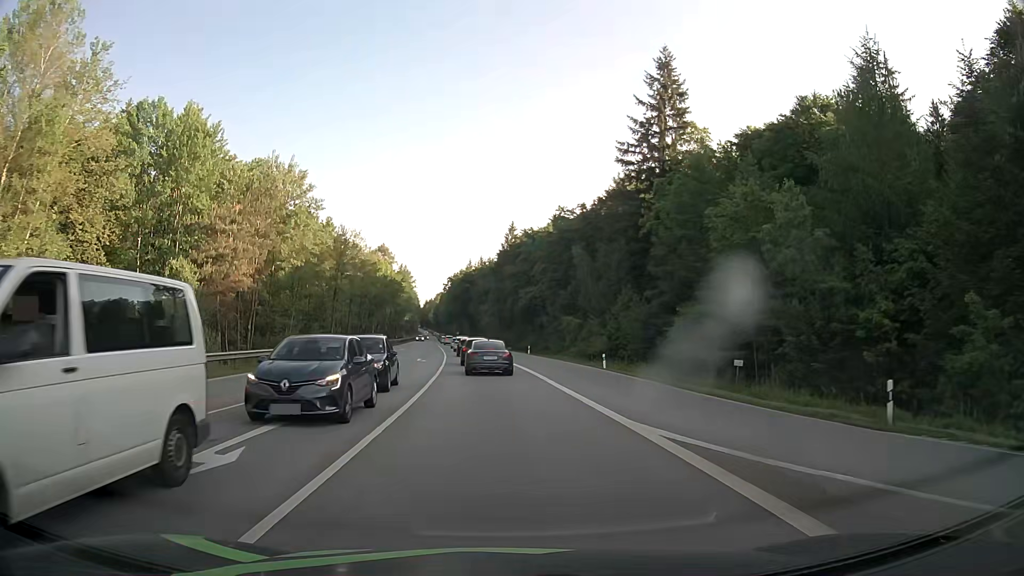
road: secondary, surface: asphalt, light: Day
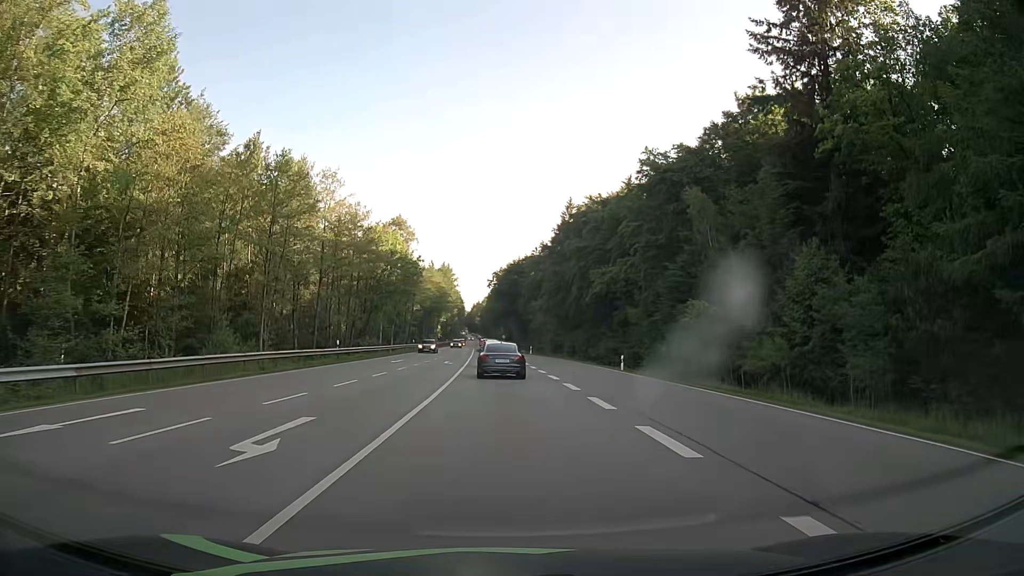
(-1.4, +34.3) m; -4°
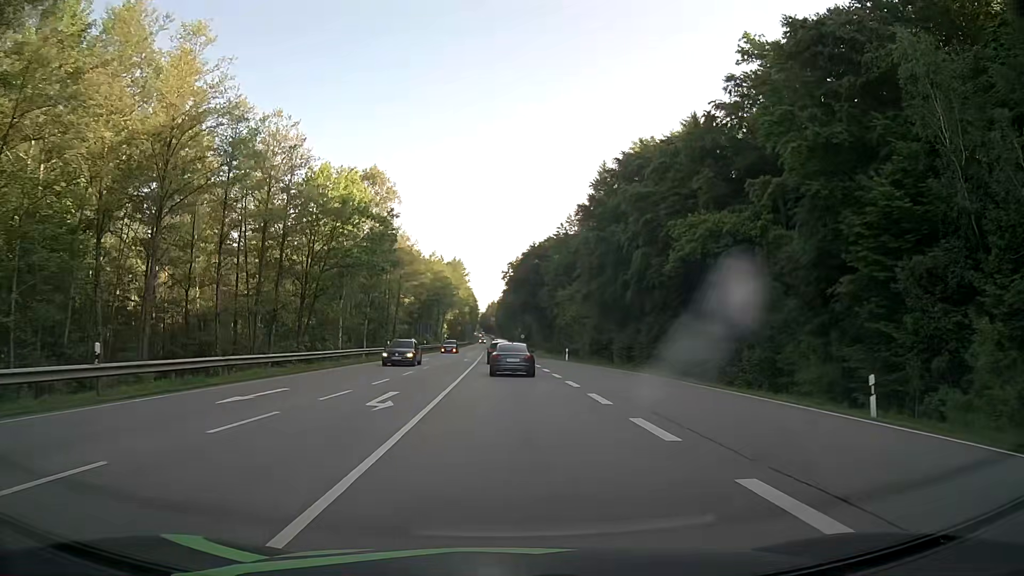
(-0.6, +28.5) m; -1°
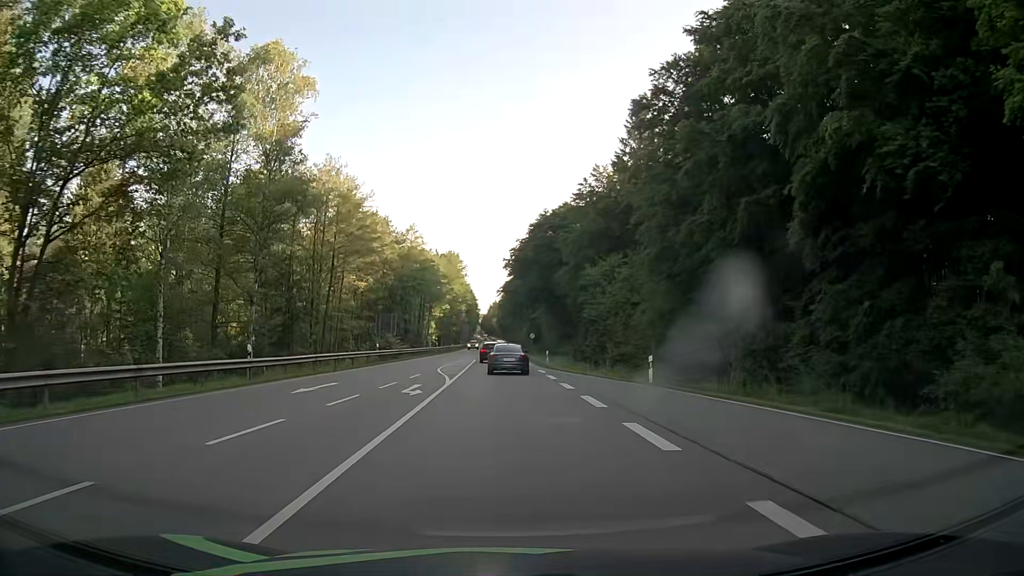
(-0.2, +31.1) m; 0°
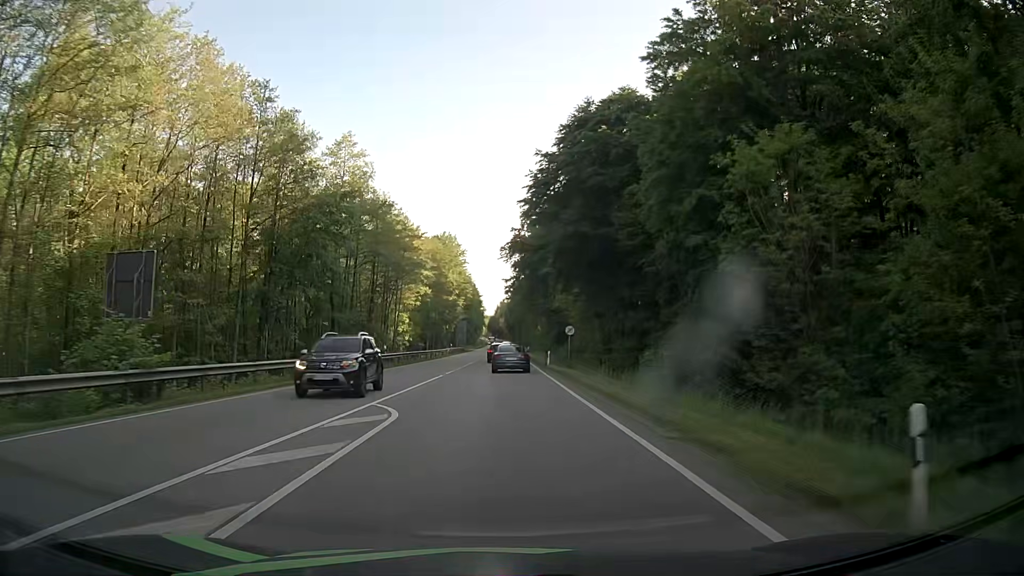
(-0.3, +42.4) m; -1°
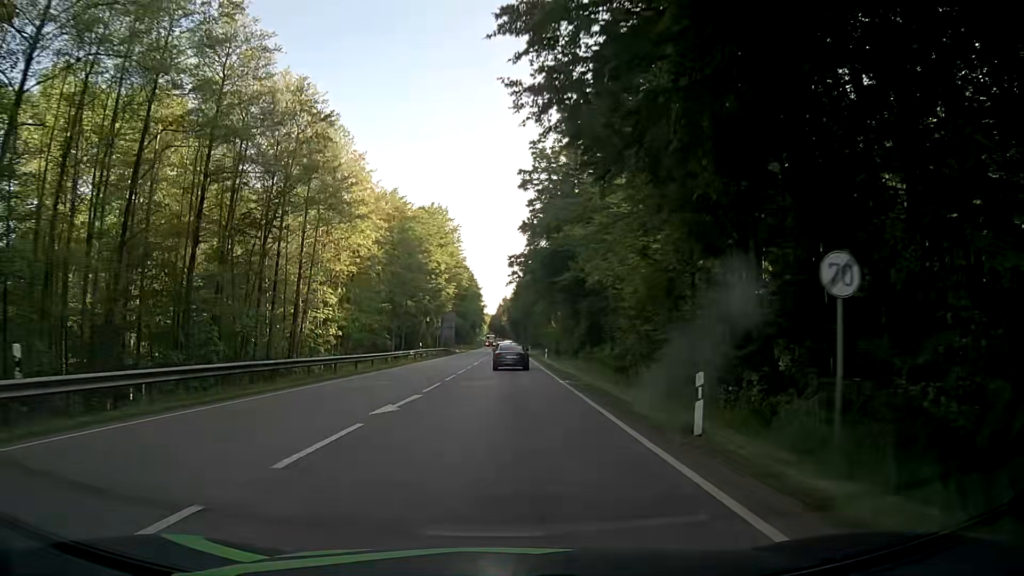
(-0.2, +36.3) m; 0°
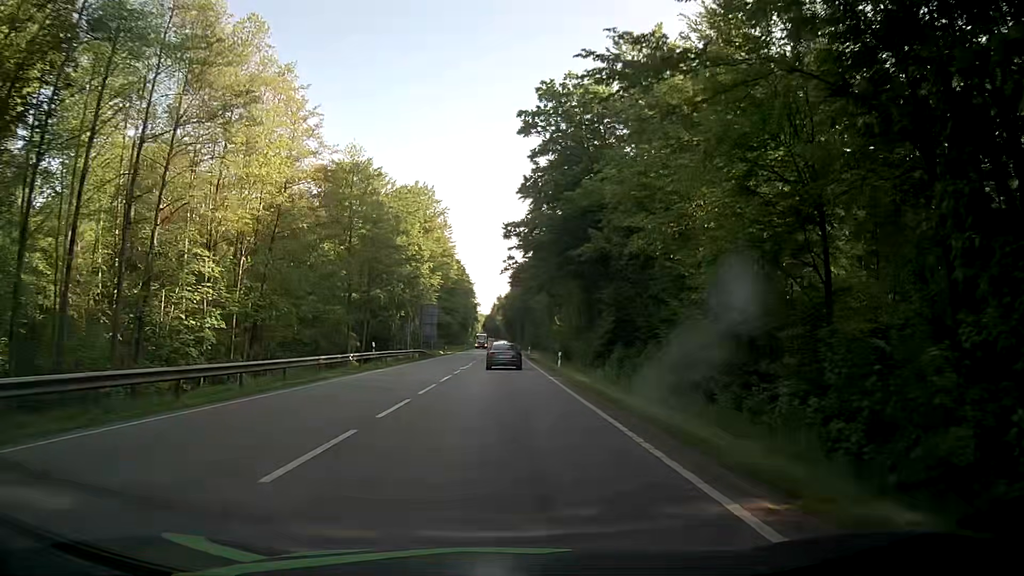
(-0.1, +18.9) m; +1°
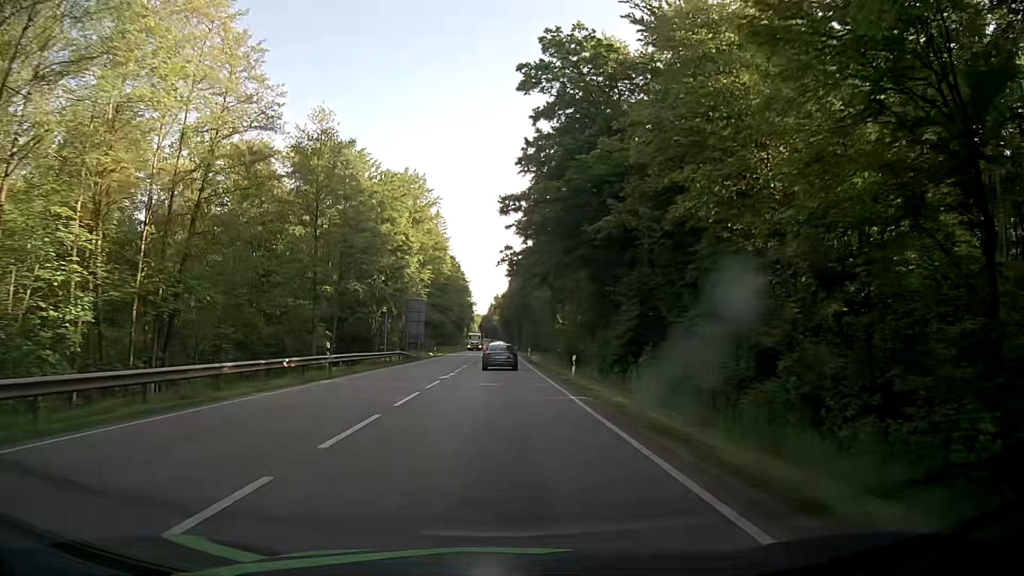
(-0.1, +9.6) m; 0°
(0, +10) (0, +20) (0, +30) (0, +40) (0, +50) (0, +60) (0, +70) (0, +80) (-1, +90) (-1, +100) m
